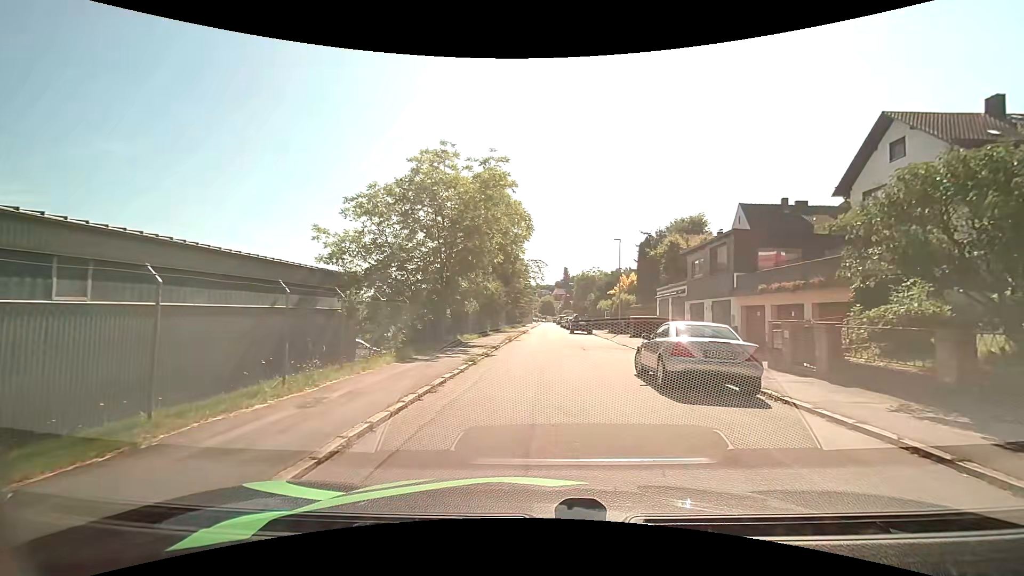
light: Day
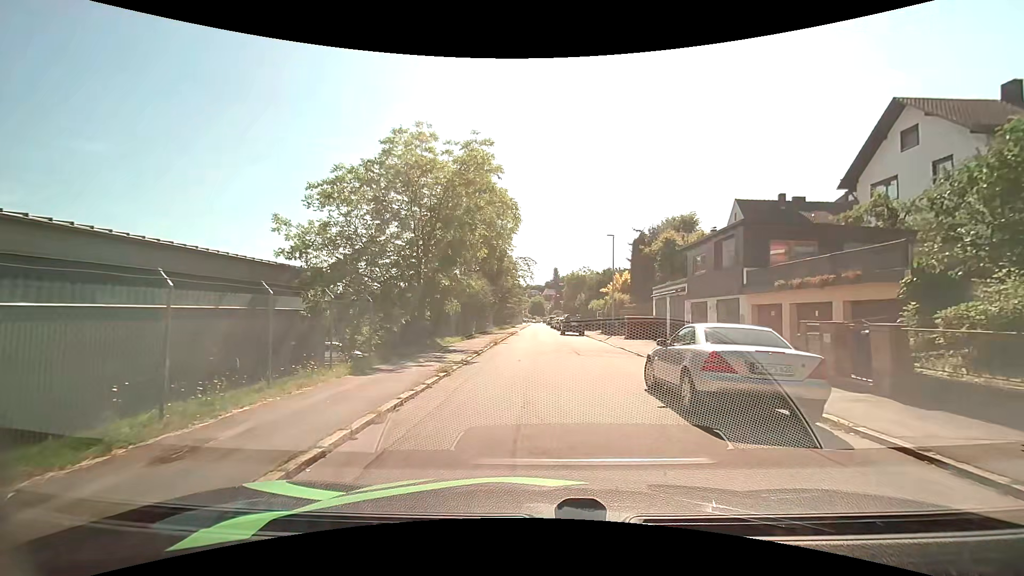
(0.0, +2.4) m; +1°
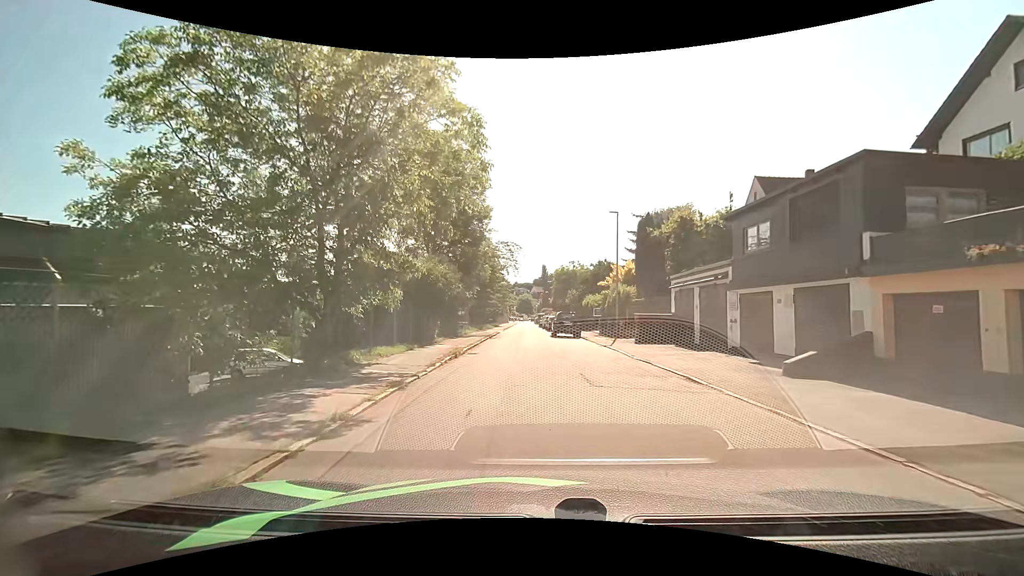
(+0.2, +8.4) m; +2°
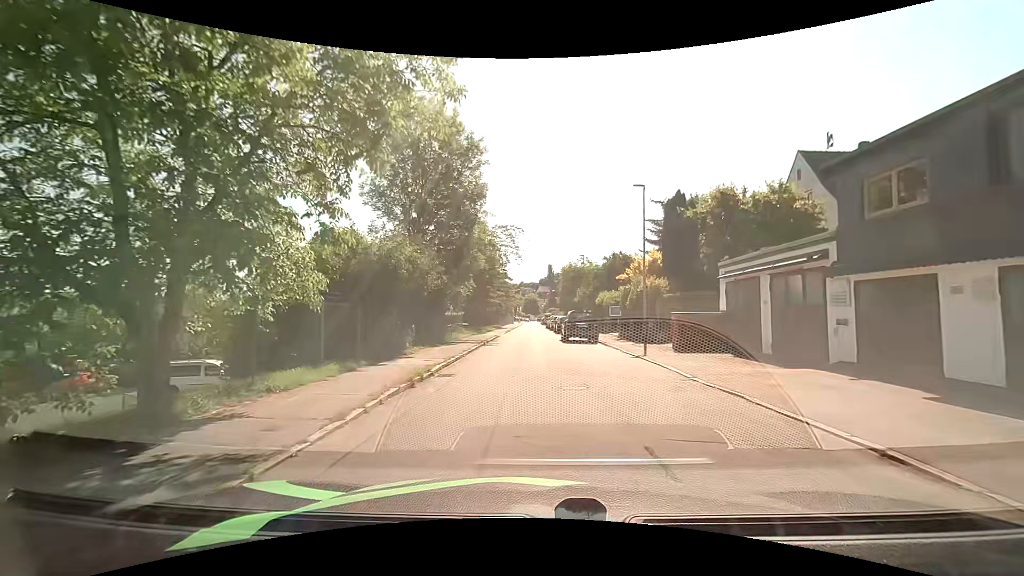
(-0.1, +6.5) m; -2°
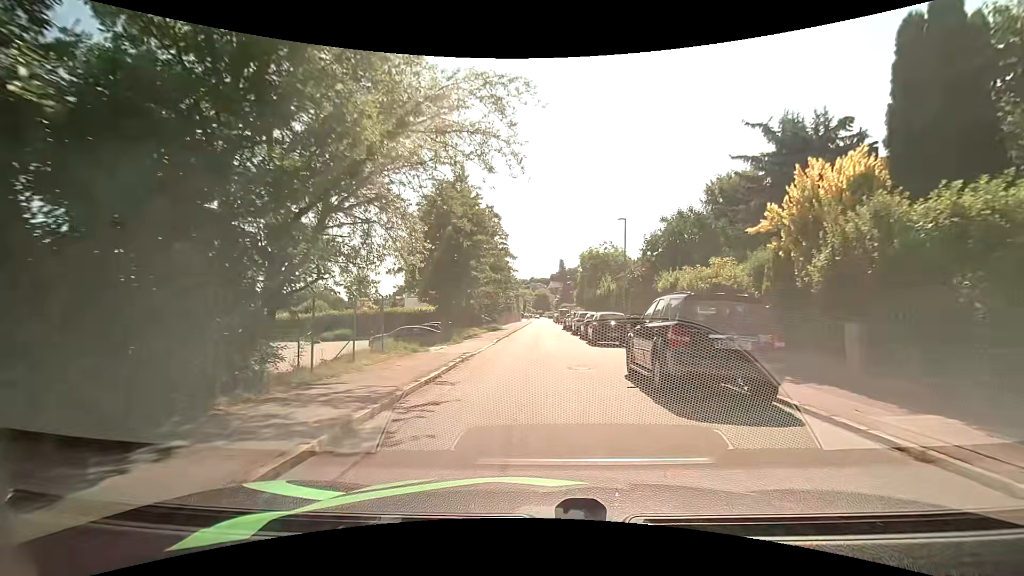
(-0.3, +19.4) m; -2°
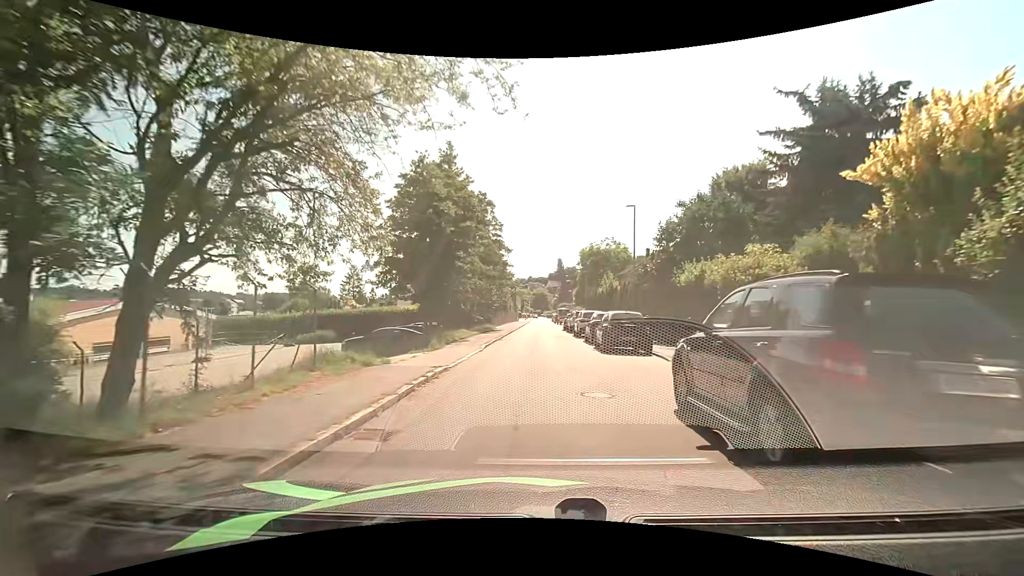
(+0.1, +4.1) m; 0°
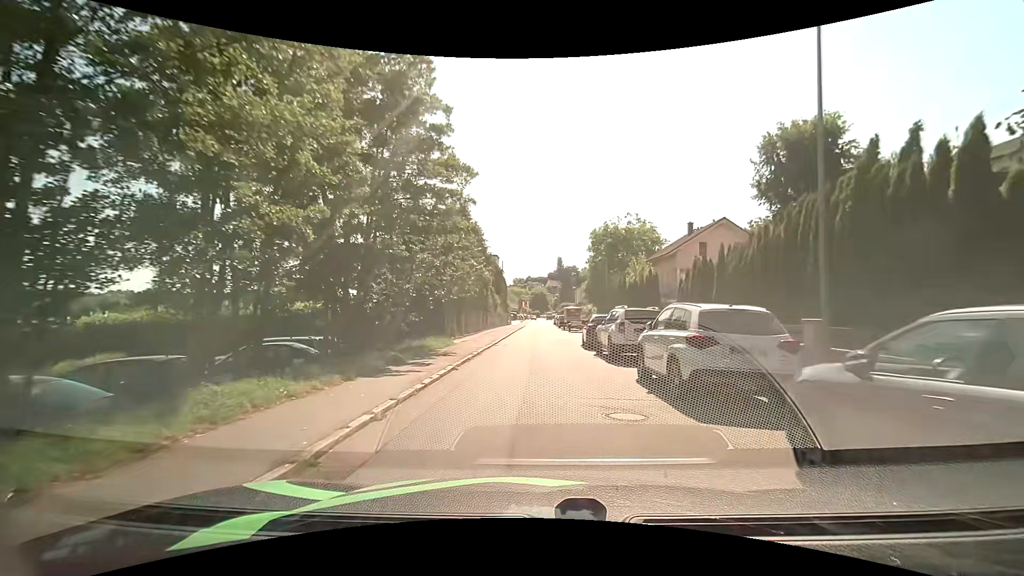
(+0.2, +21.1) m; +1°
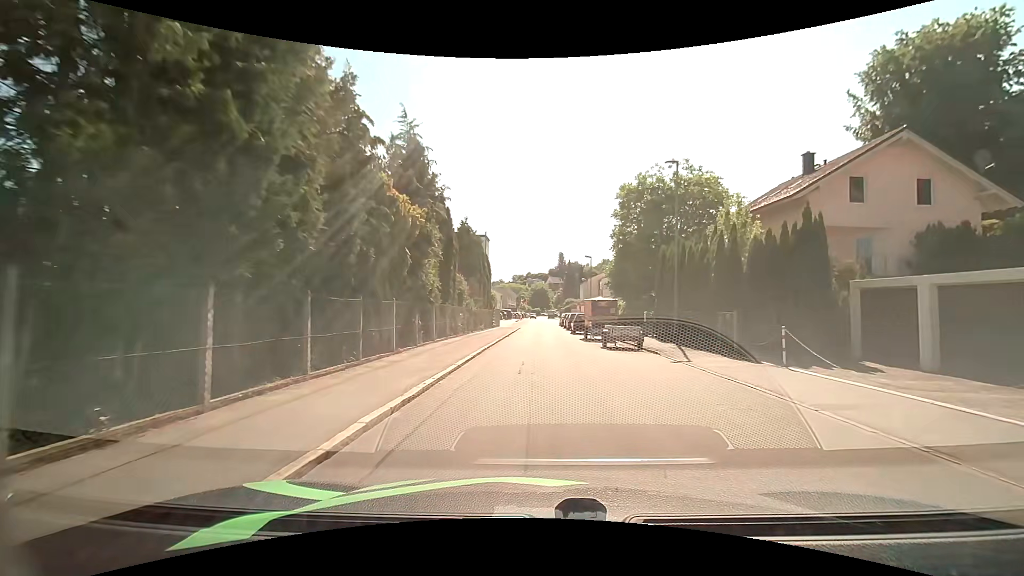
(-0.1, +22.0) m; -1°
(0, +10) (0, +20) (0, +30) (0, +40) (+1, +50) (+1, +60) (+1, +70) (+2, +80) (+2, +90) (+2, +100) m
